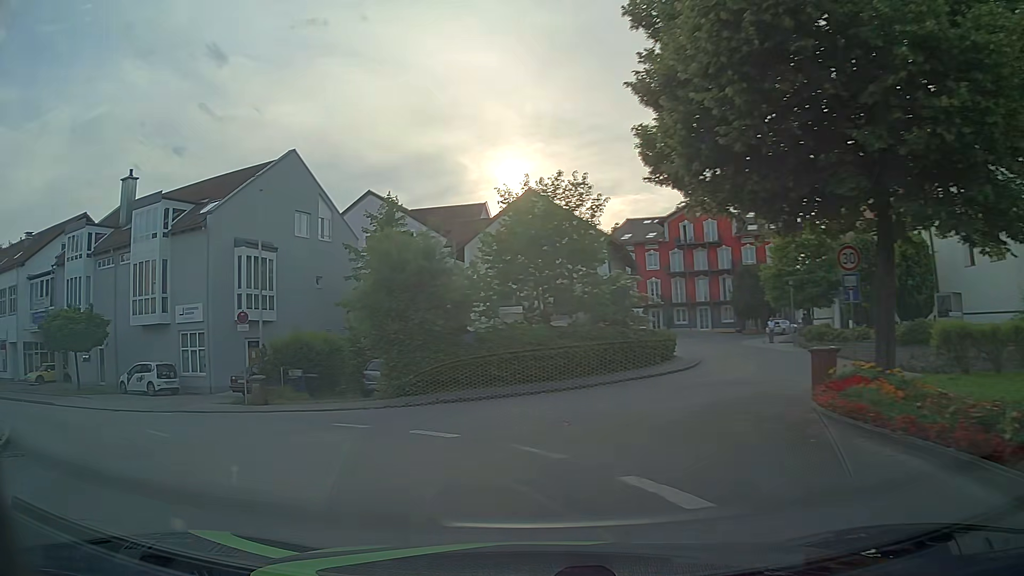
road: unclassified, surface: asphalt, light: Day
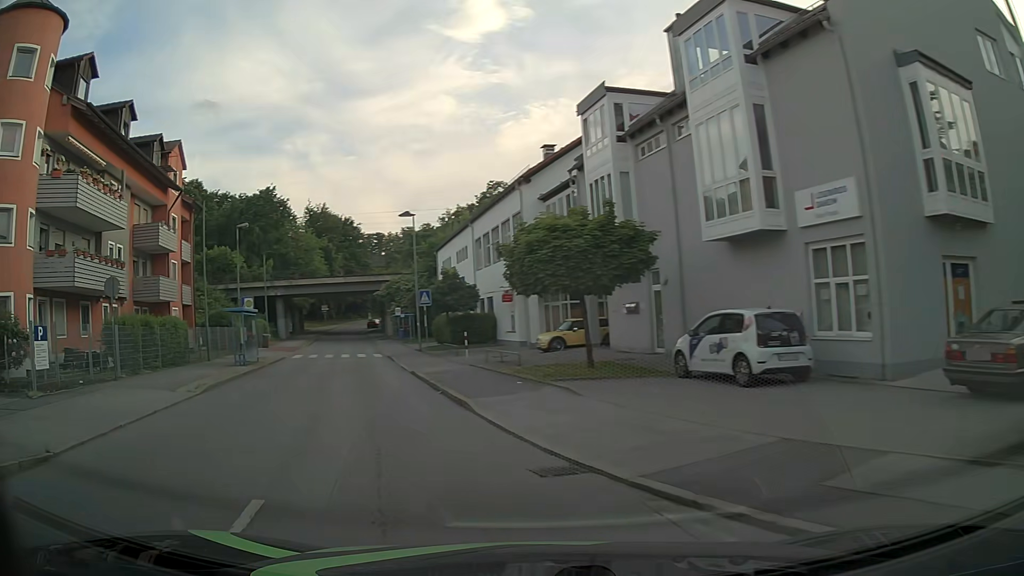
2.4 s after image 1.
(-7.9, +15.4) m; -54°
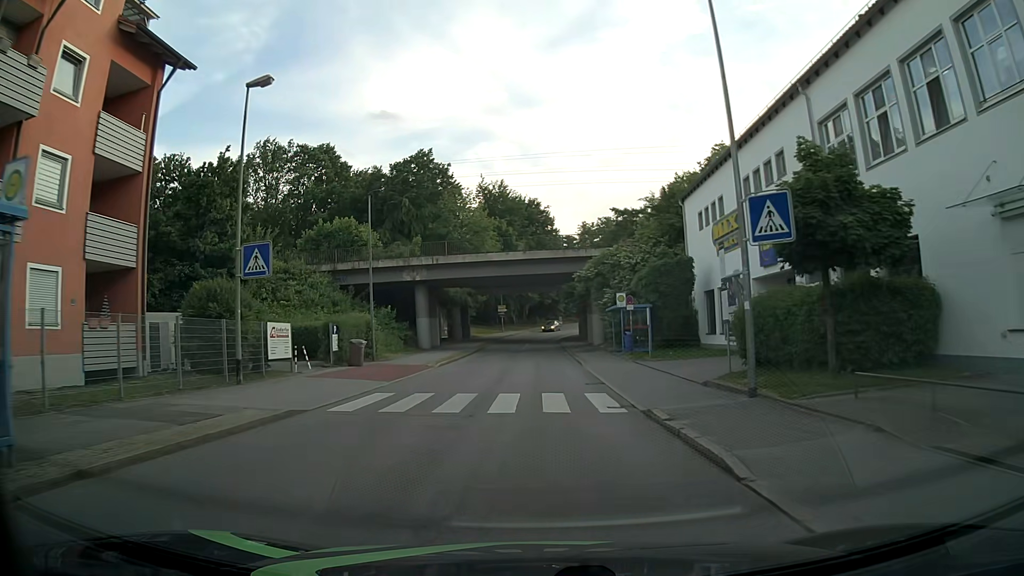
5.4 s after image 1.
(-7.7, +26.6) m; -19°
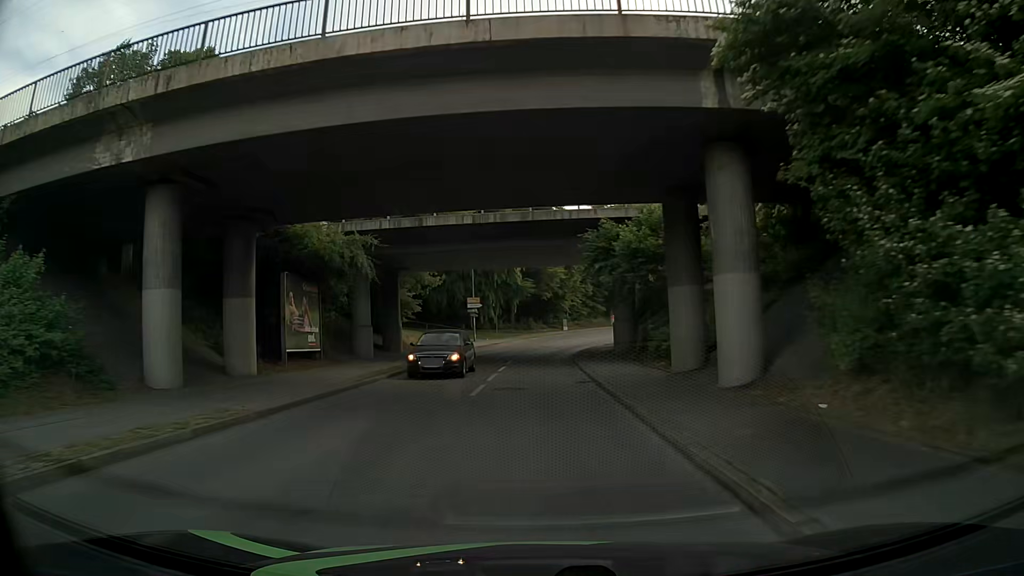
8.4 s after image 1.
(+0.4, +34.9) m; +1°
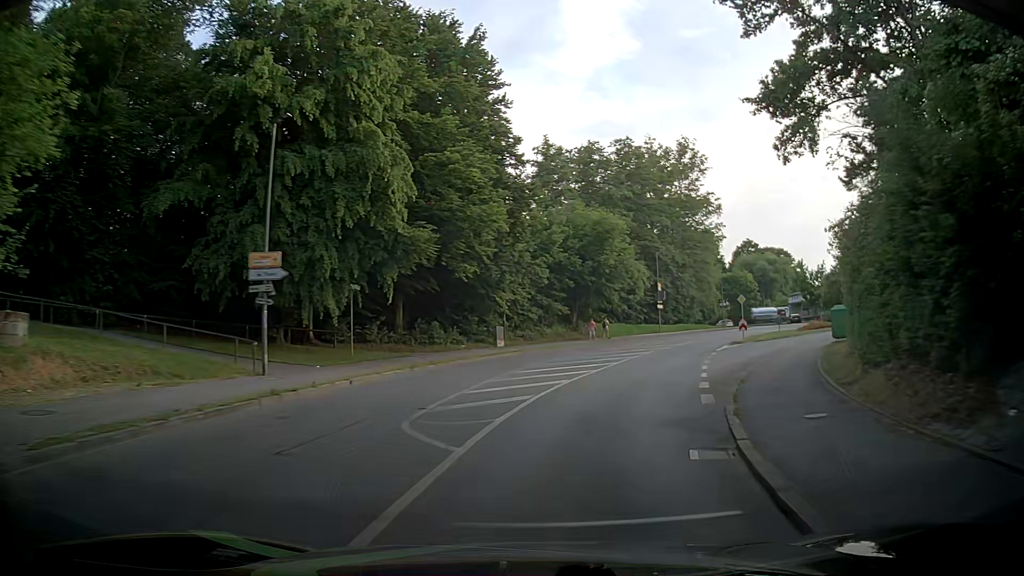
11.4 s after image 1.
(-0.4, +36.7) m; +5°
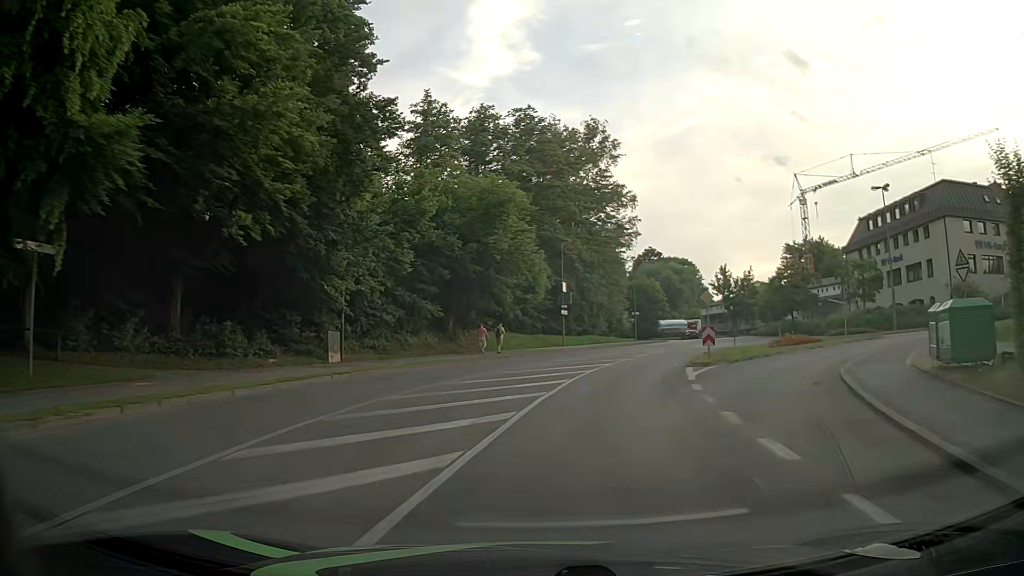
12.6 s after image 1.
(+0.9, +14.7) m; +8°
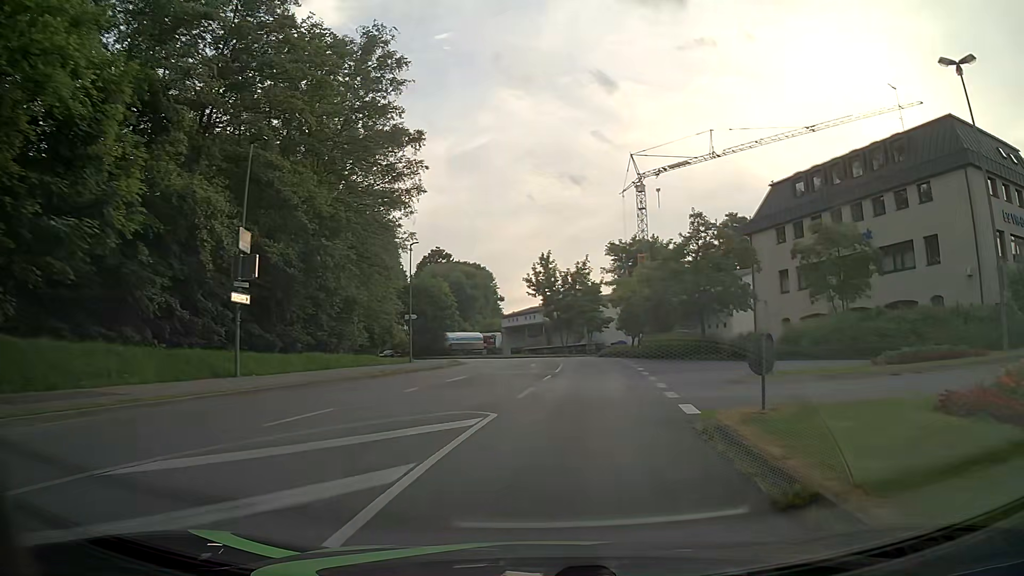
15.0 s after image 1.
(+5.2, +28.9) m; +20°
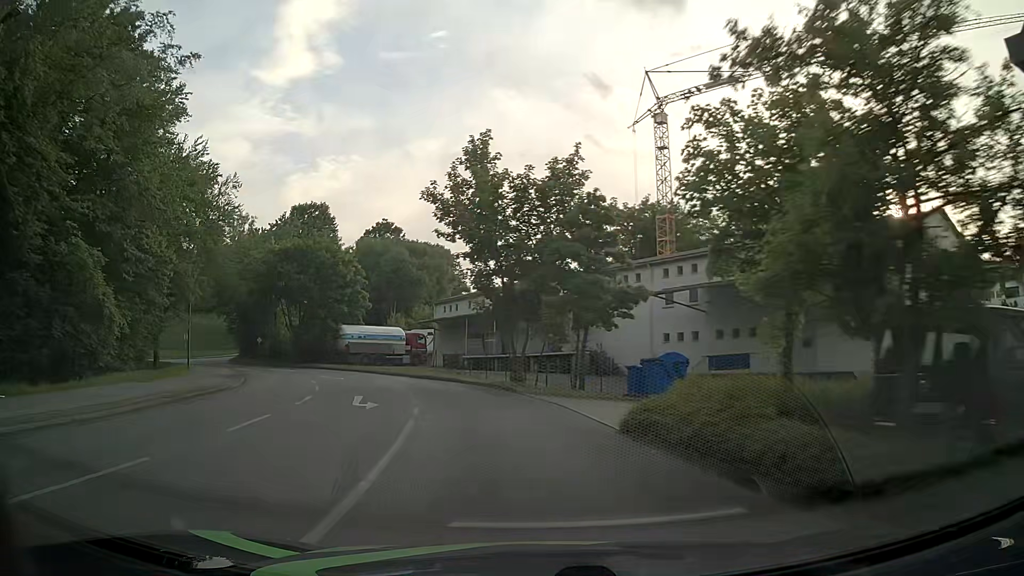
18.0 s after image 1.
(+3.2, +37.2) m; +2°
(-1, +10) (-2, +20) (-5, +29) (-9, +38) (-15, +47) (-21, +54) (-29, +61) (-37, +66) (-46, +71) (-56, +74) m
